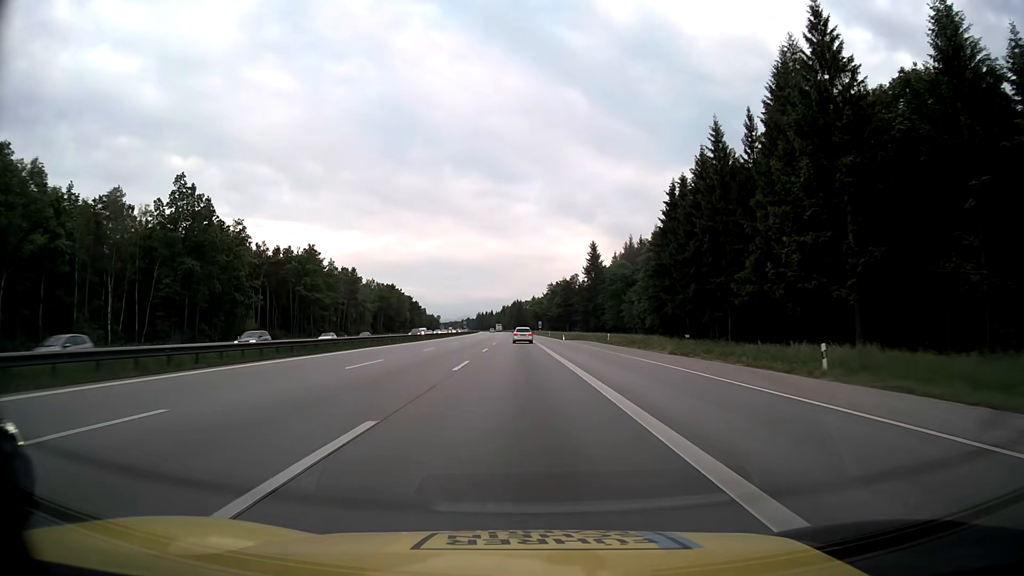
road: motorway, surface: asphalt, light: Day
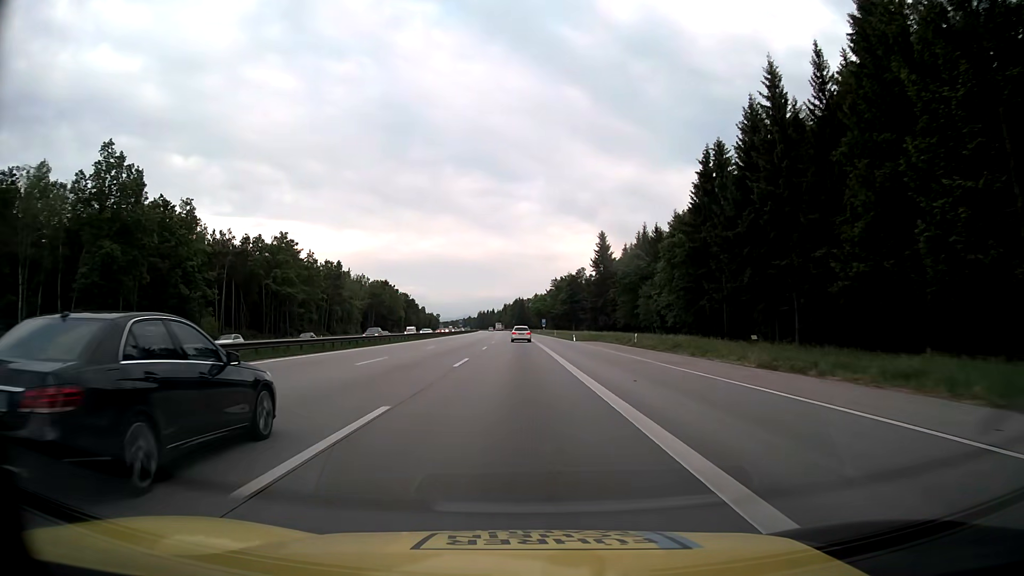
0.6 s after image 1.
(0.0, +16.4) m; 0°
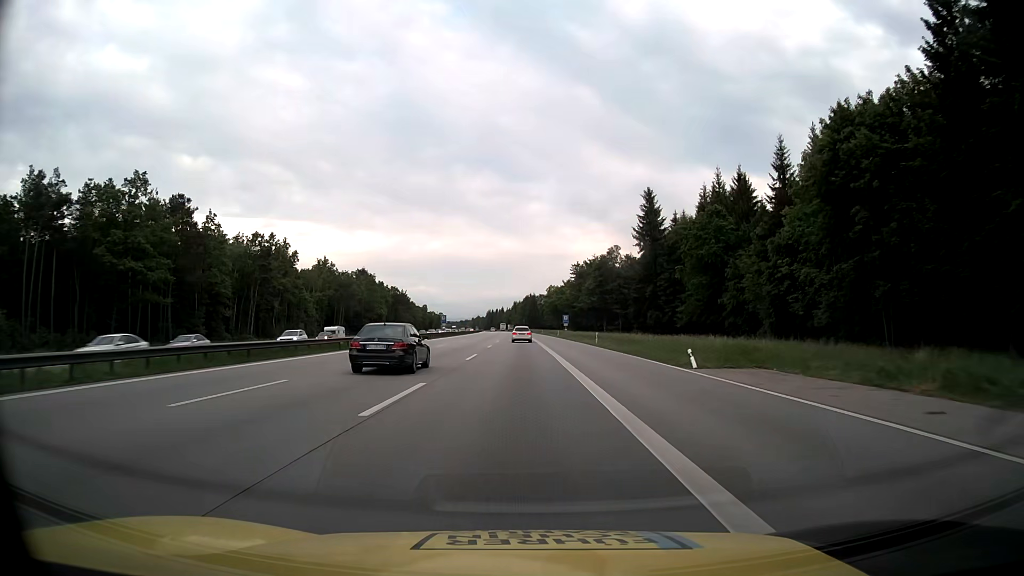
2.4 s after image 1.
(-0.5, +49.2) m; -1°
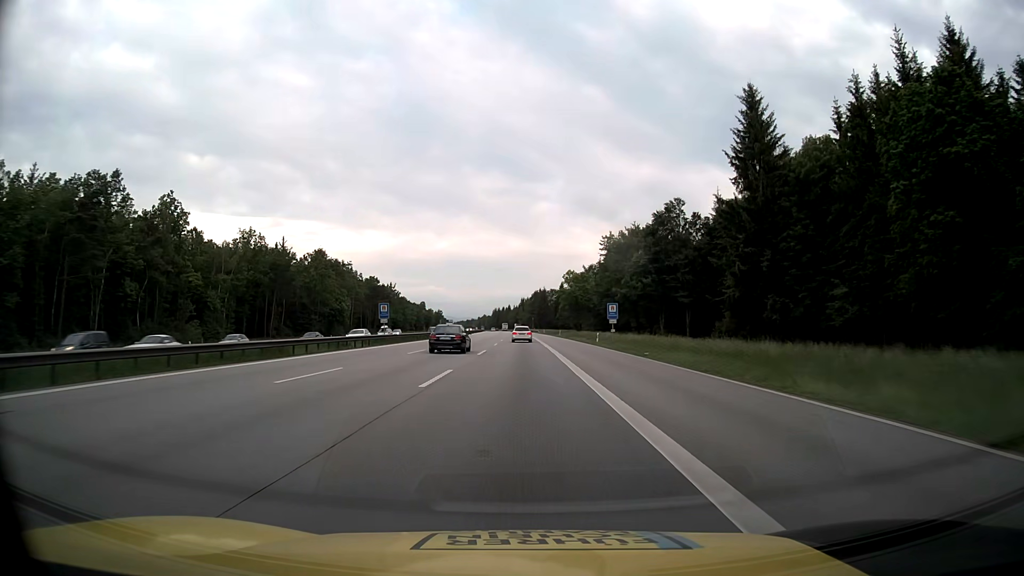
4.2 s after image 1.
(-0.4, +49.2) m; -1°
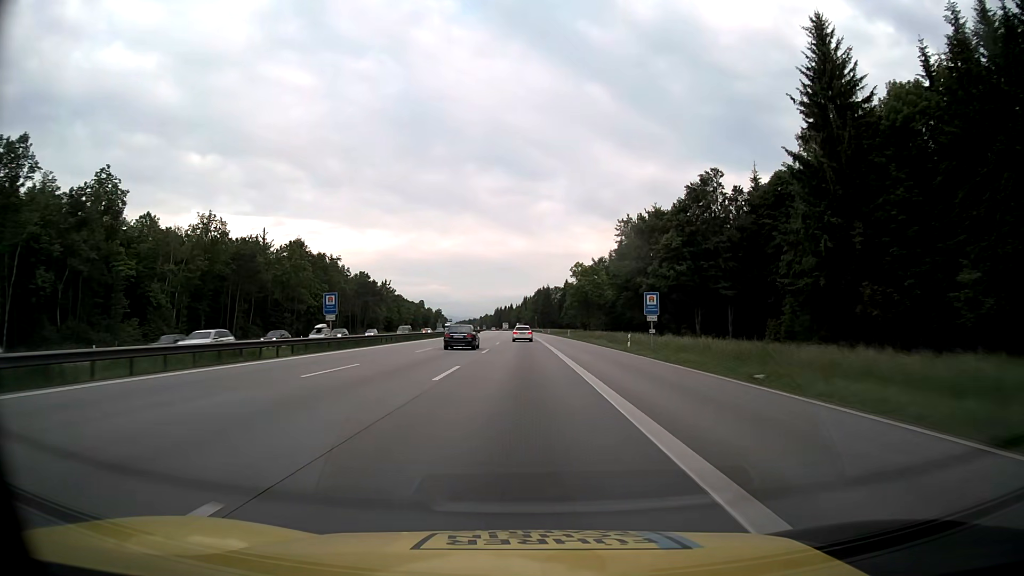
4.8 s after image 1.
(0.0, +16.4) m; 0°
(0, +10) (0, +20) (0, +30) (0, +40) (0, +50) (0, +60) (0, +70) (0, +80) (-1, +90) (-1, +100) m
